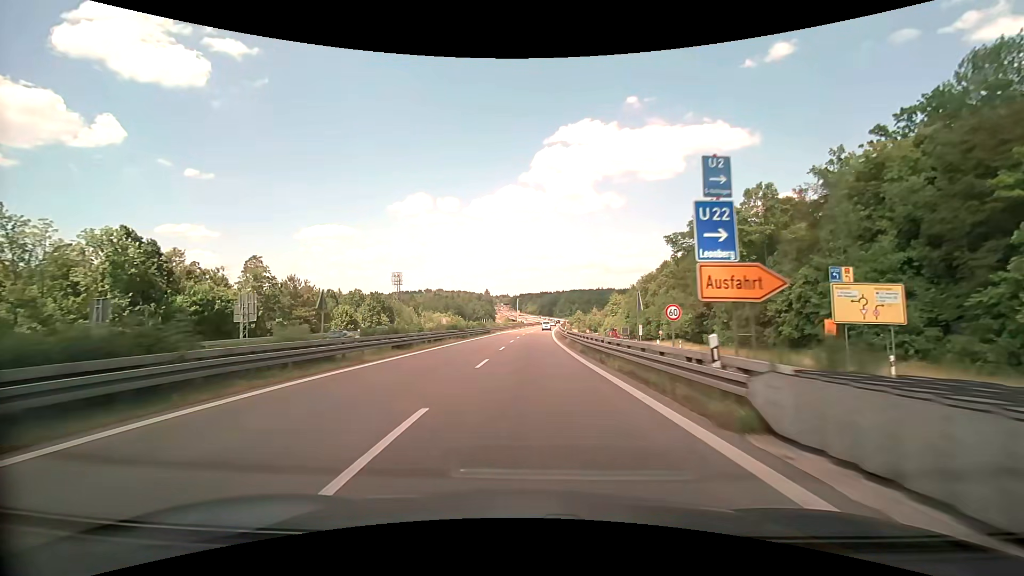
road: trunk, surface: asphalt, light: Day
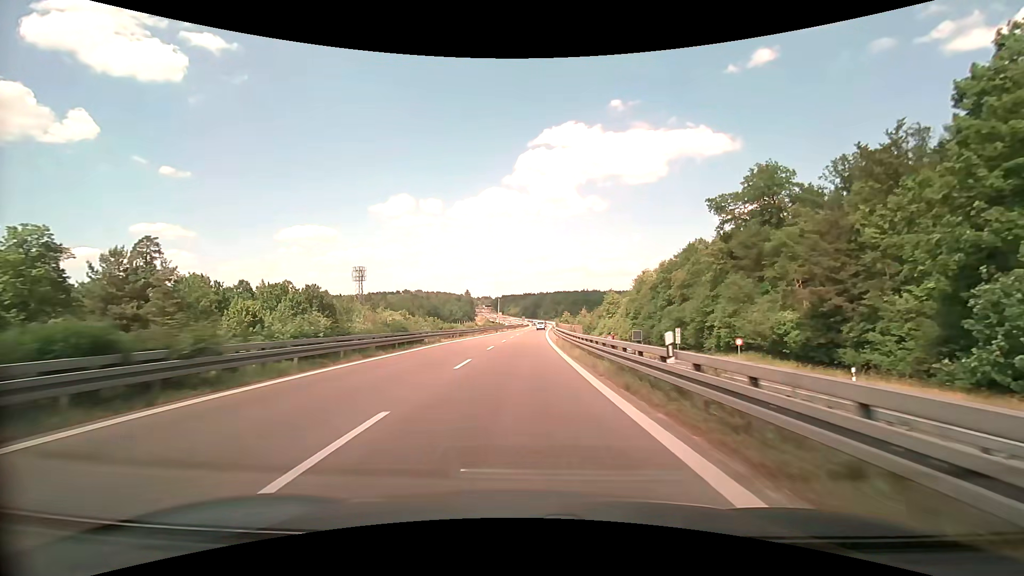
(+0.7, +36.6) m; +2°
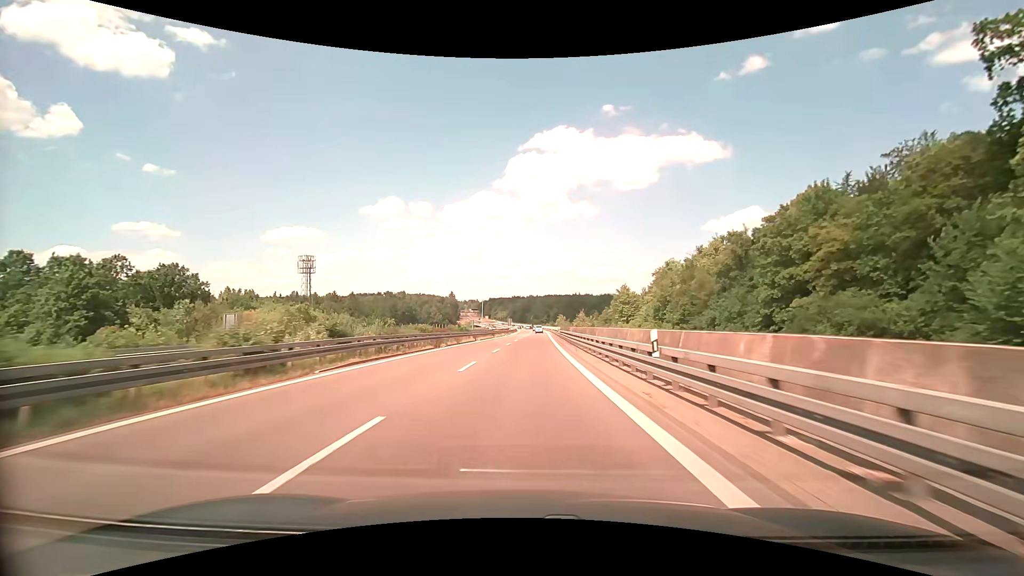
(+0.5, +48.6) m; +1°
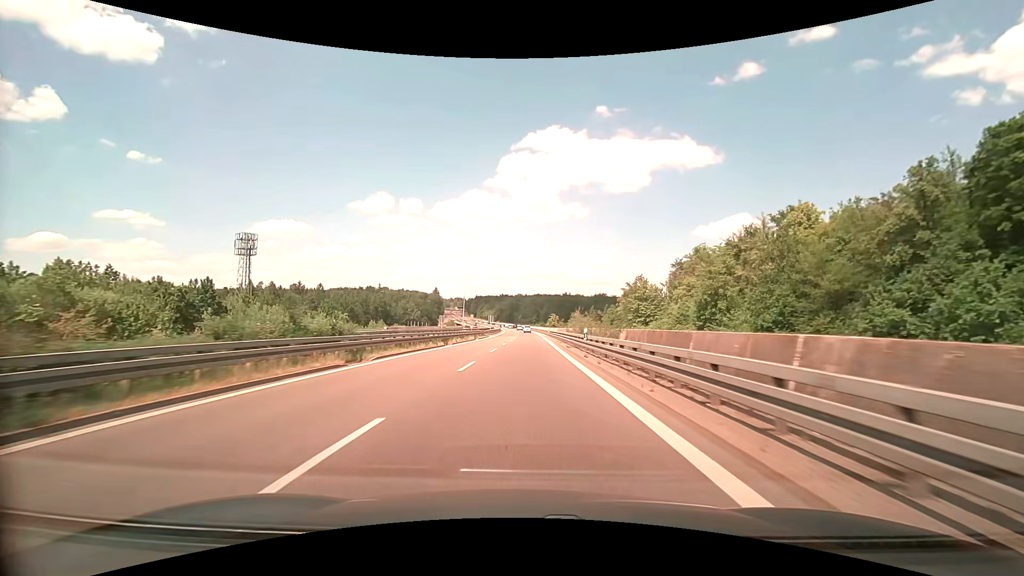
(+0.6, +36.1) m; +1°
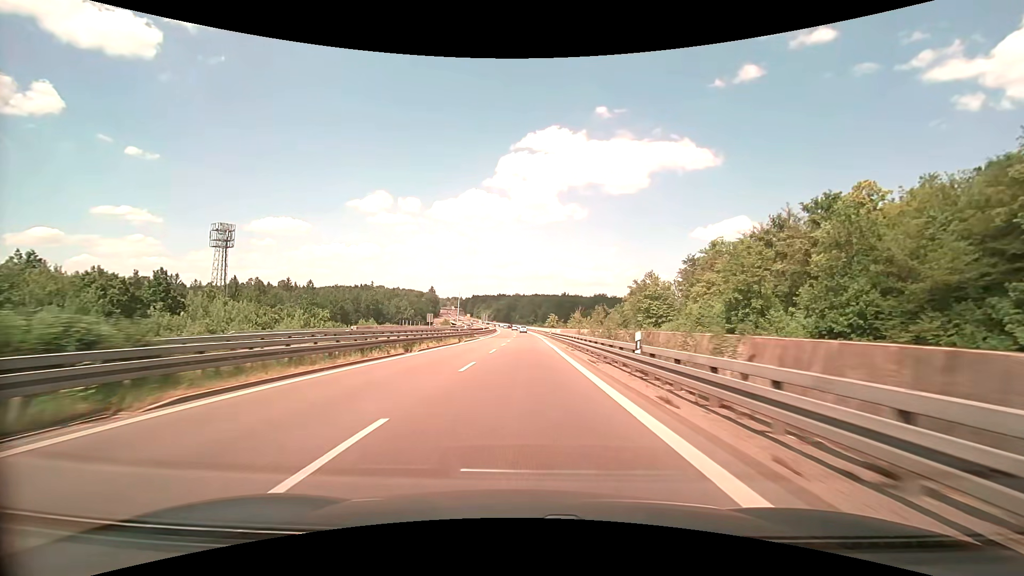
(0.0, +12.0) m; 0°
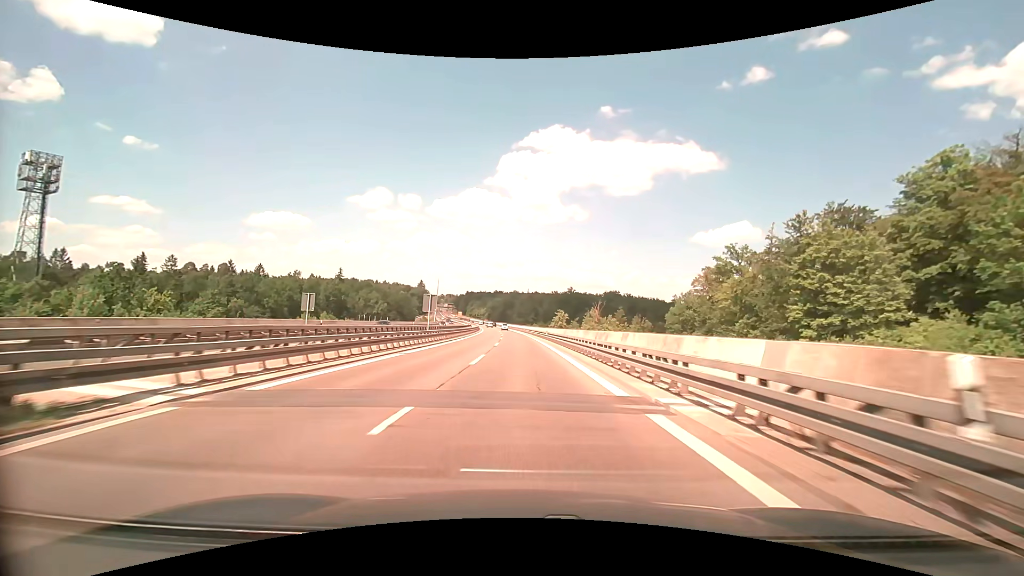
(+0.2, +59.5) m; 0°
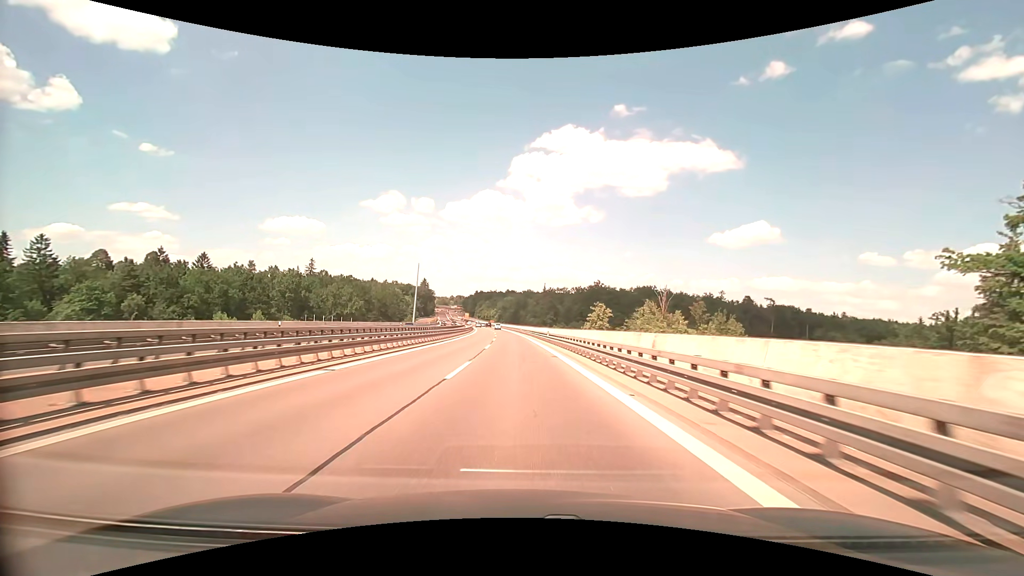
(-0.8, +59.2) m; -2°
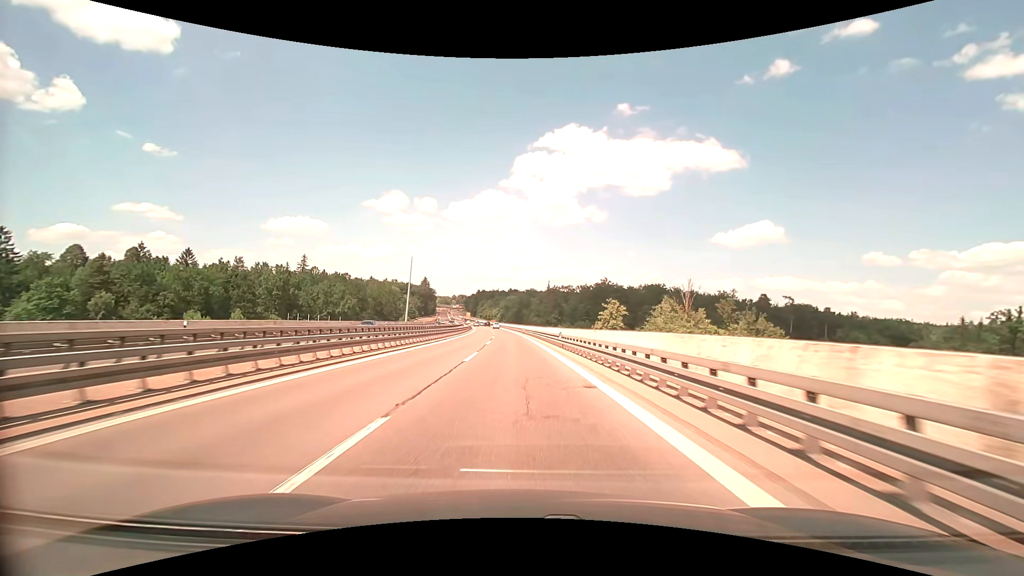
(0.0, +11.9) m; 0°
(0, +10) (0, +20) (0, +30) (-1, +40) (-1, +50) (-1, +60) (-2, +70) (-2, +80) (-3, +90) (-4, +100) m
